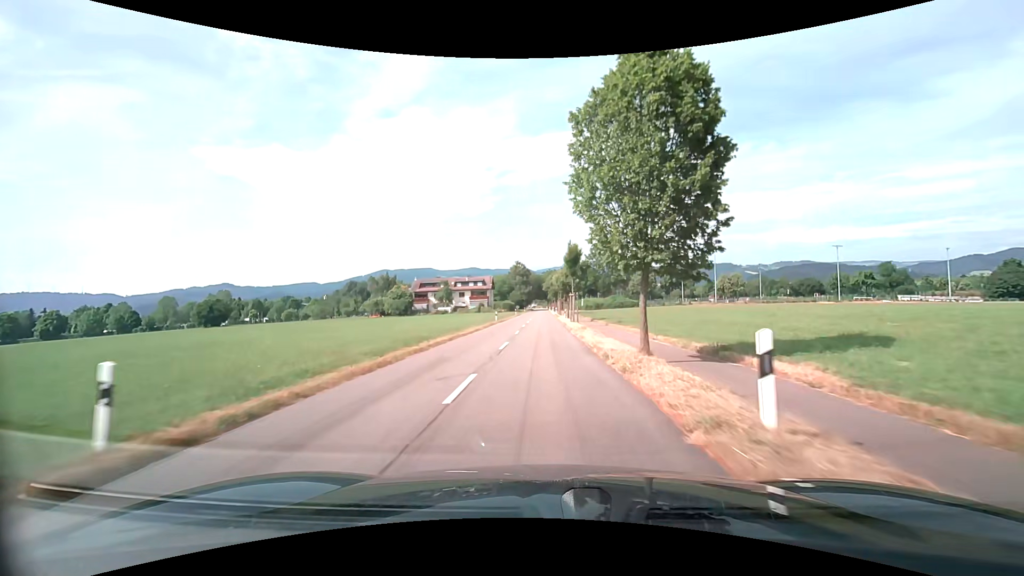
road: unclassified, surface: asphalt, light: Day
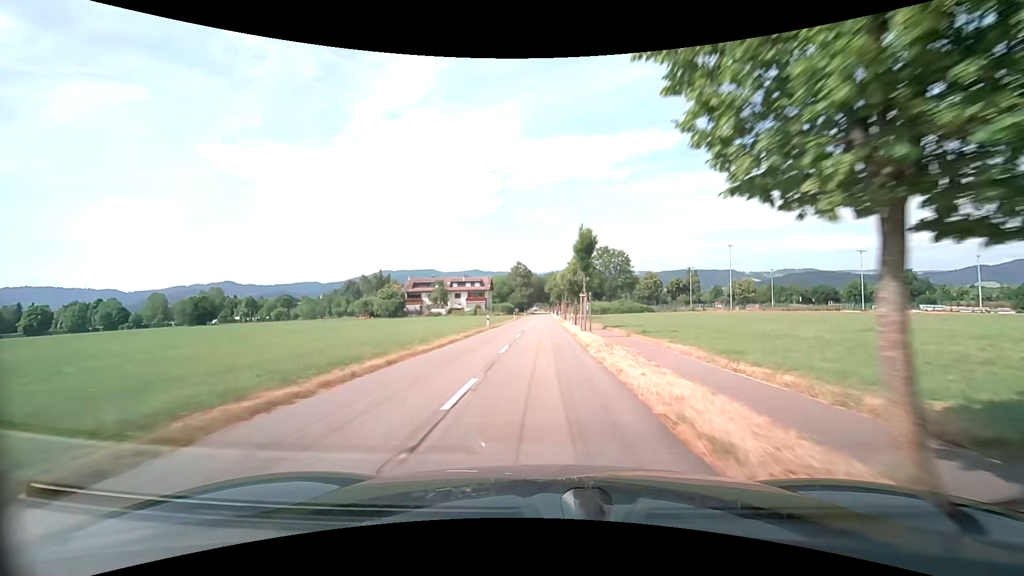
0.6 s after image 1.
(-0.2, +9.2) m; -2°
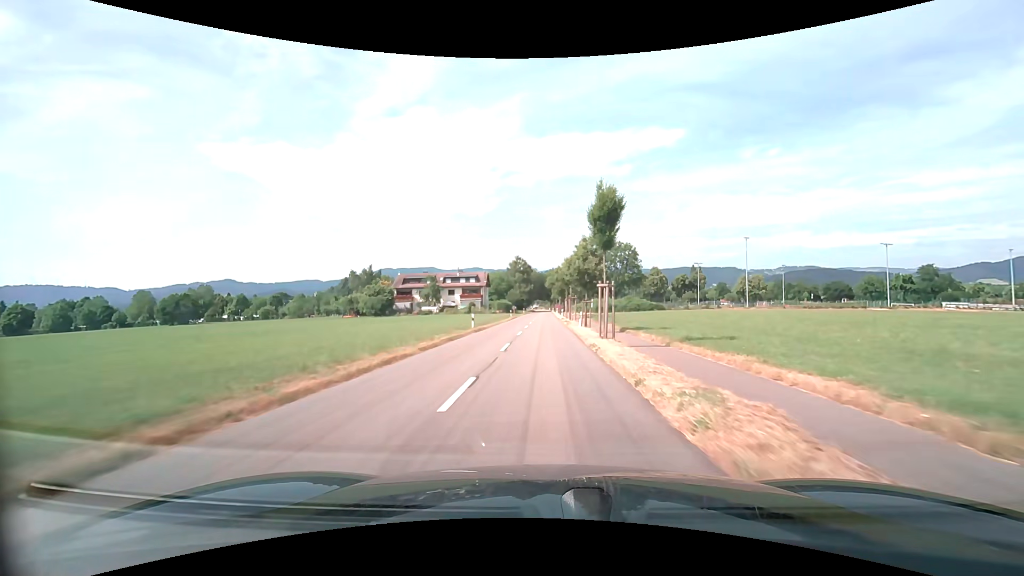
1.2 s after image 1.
(+0.1, +9.4) m; +1°
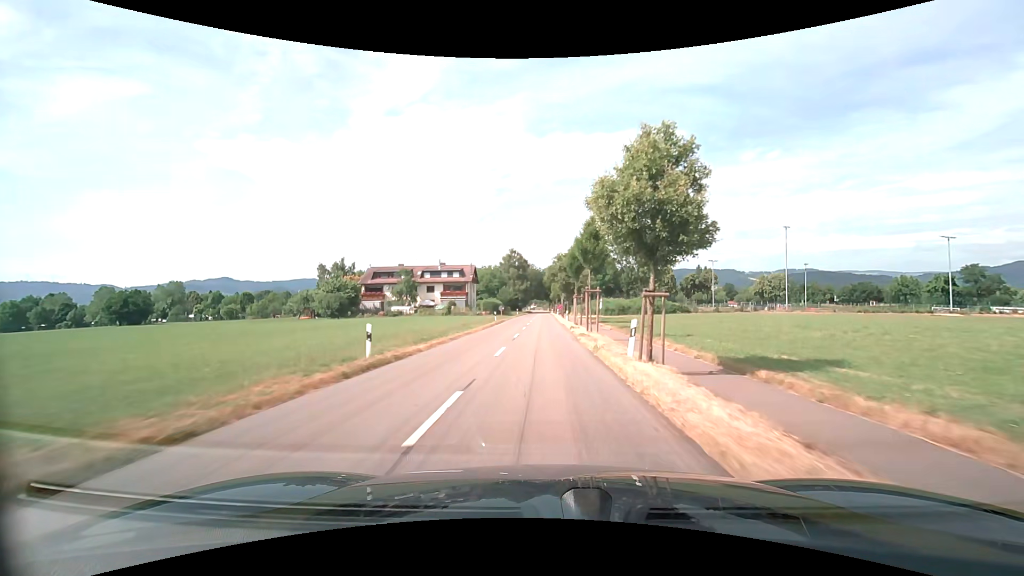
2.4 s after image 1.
(+0.1, +19.6) m; 0°
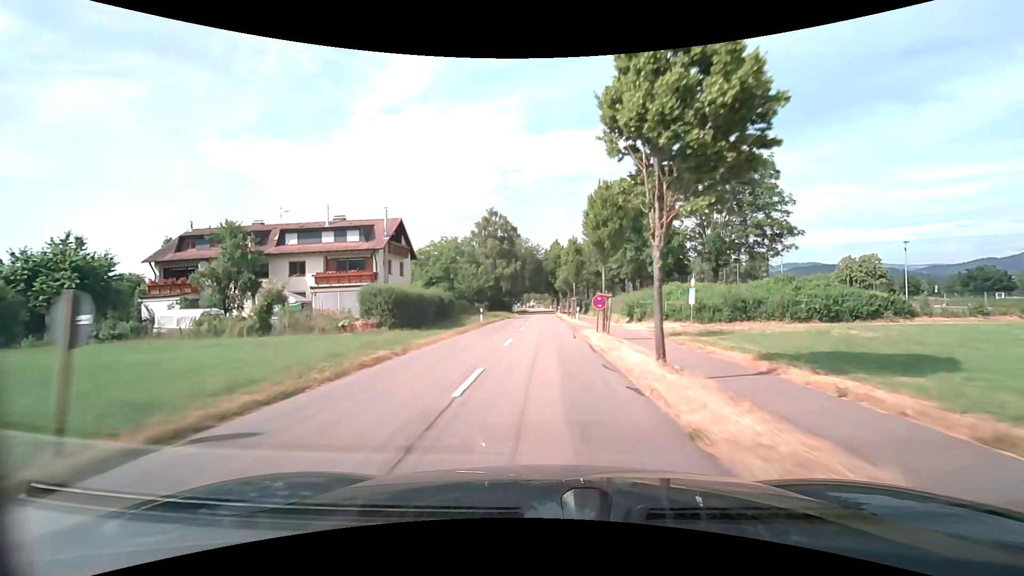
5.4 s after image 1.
(+0.1, +51.7) m; -1°
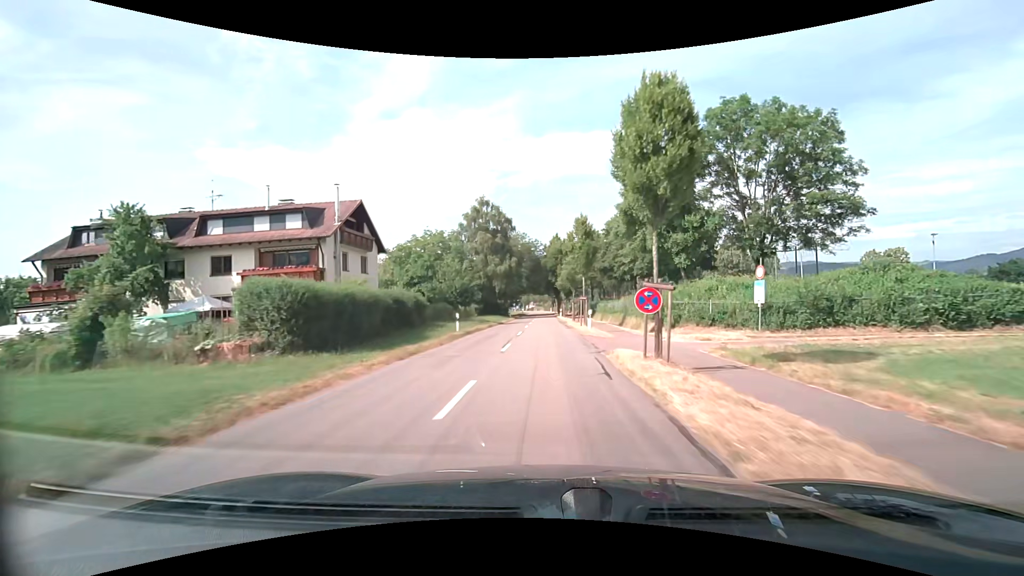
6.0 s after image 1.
(+0.1, +10.2) m; +1°
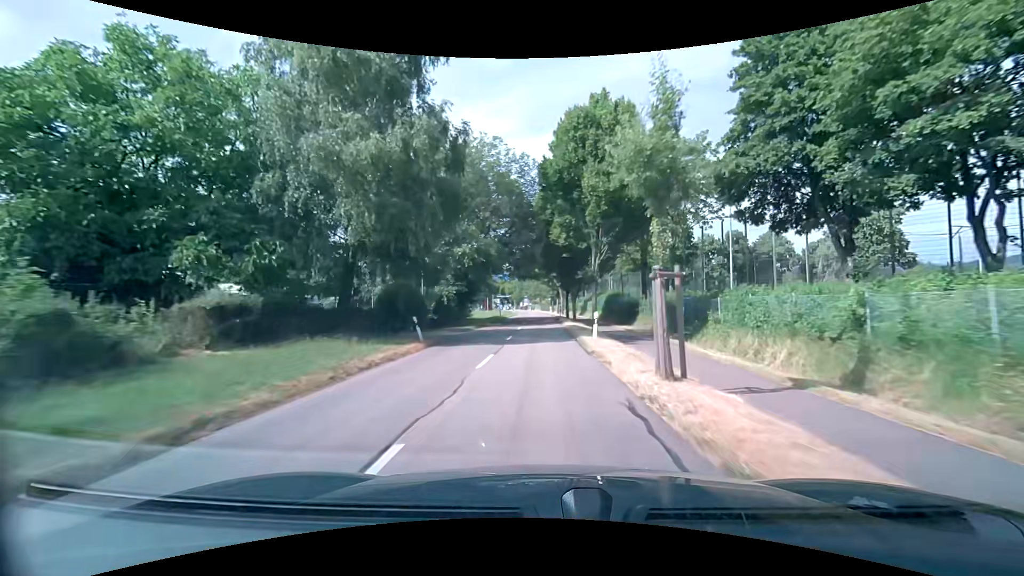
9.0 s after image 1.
(+0.1, +48.8) m; 0°
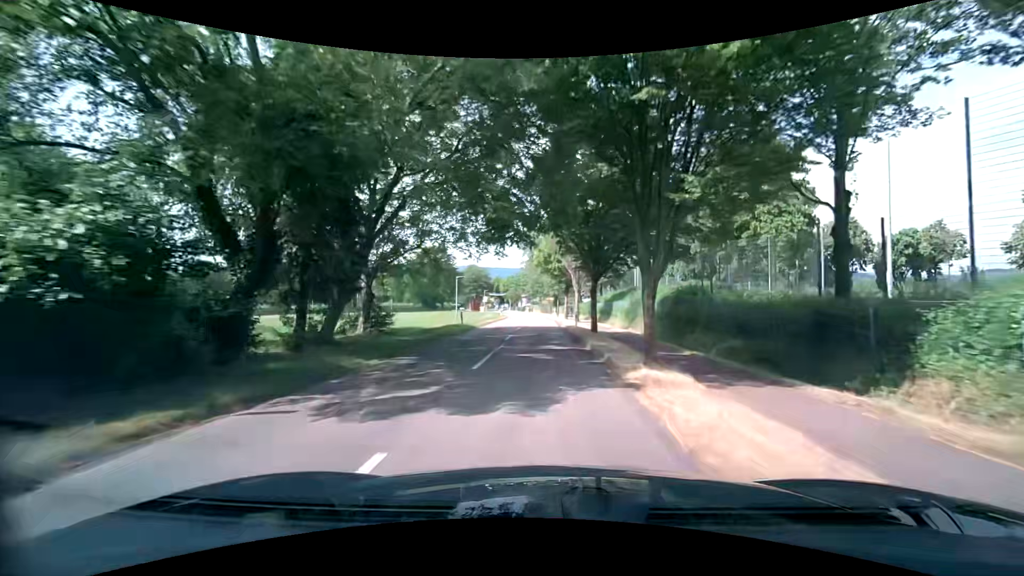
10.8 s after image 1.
(-0.1, +27.3) m; -1°
(0, +10) (0, +20) (0, +30) (0, +40) (0, +50) (0, +60) (0, +70) (-1, +80) (-2, +90) (-3, +100) m
